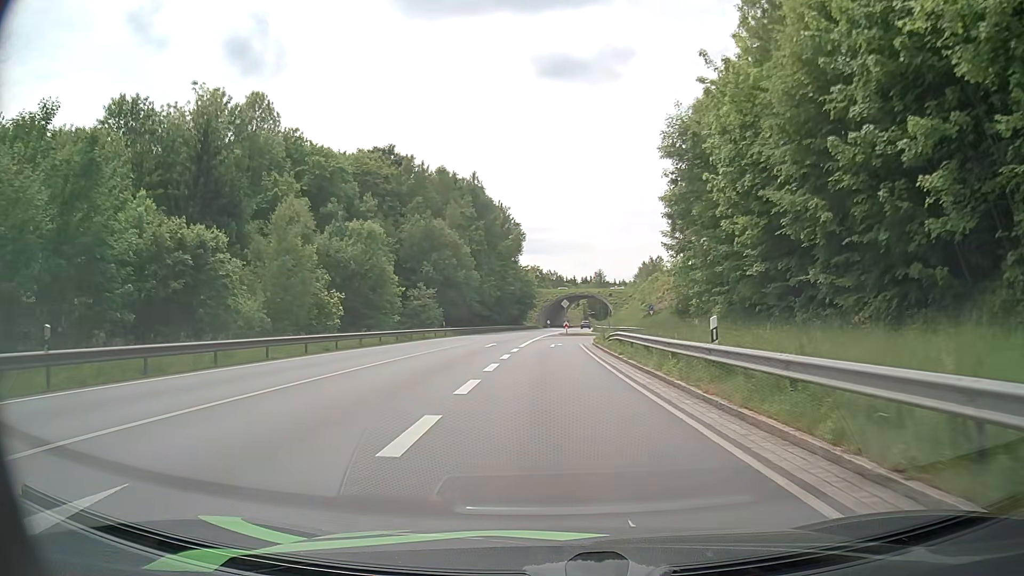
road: primary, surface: asphalt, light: Day
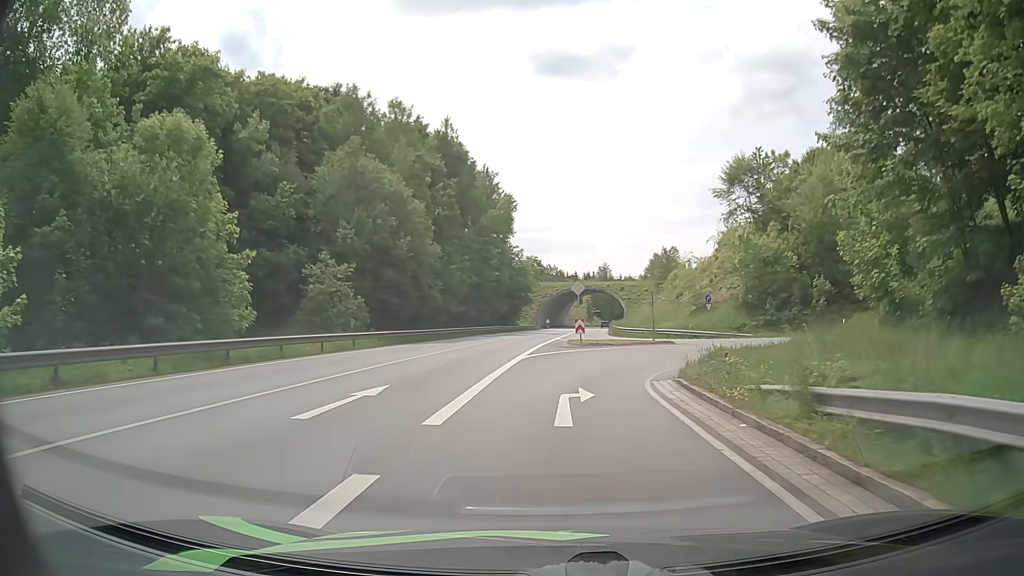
(+0.3, +27.6) m; +1°
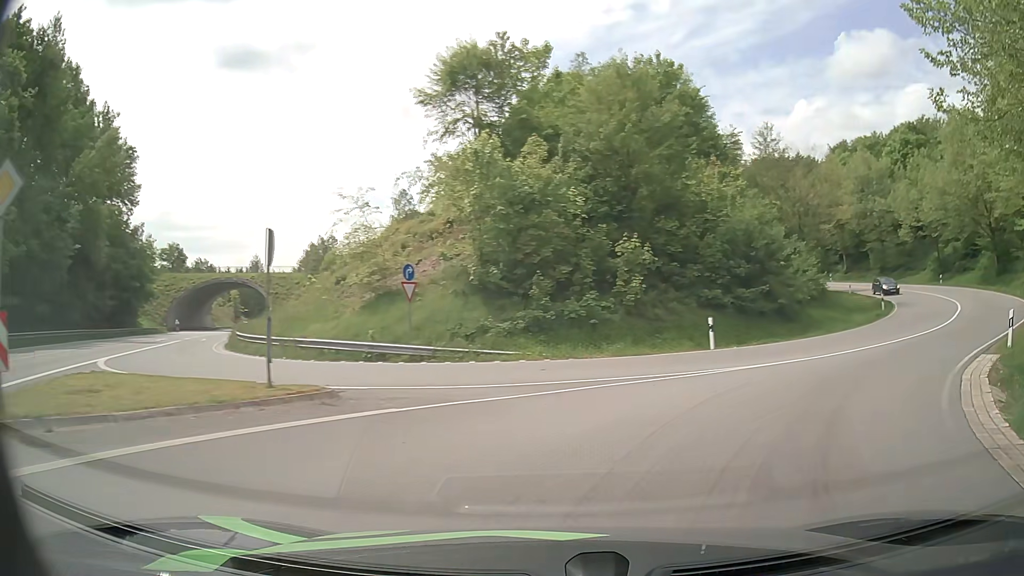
(+3.9, +26.2) m; +30°
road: primary_link
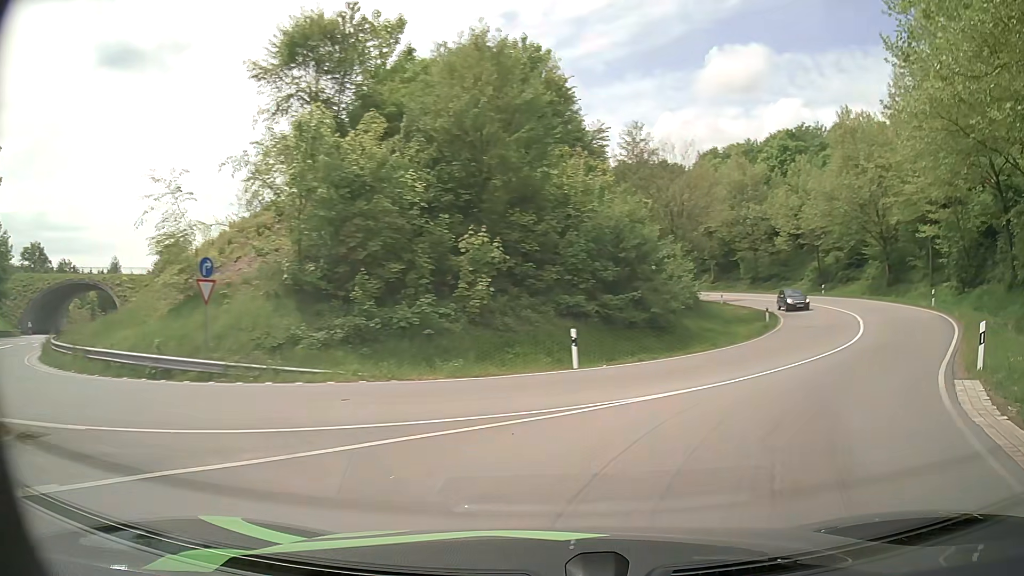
(+0.4, +4.5) m; +12°
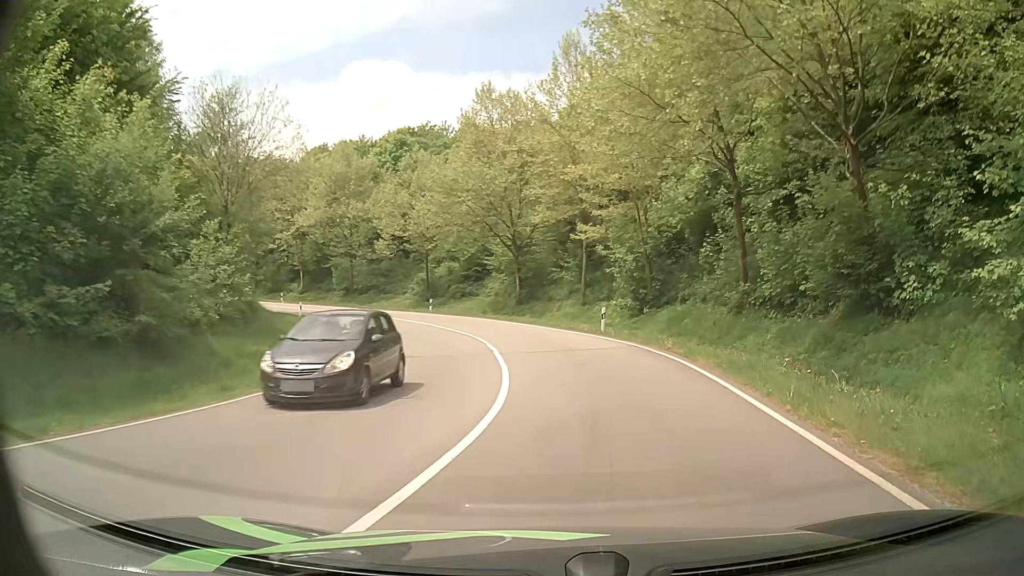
(+3.9, +11.8) m; +33°
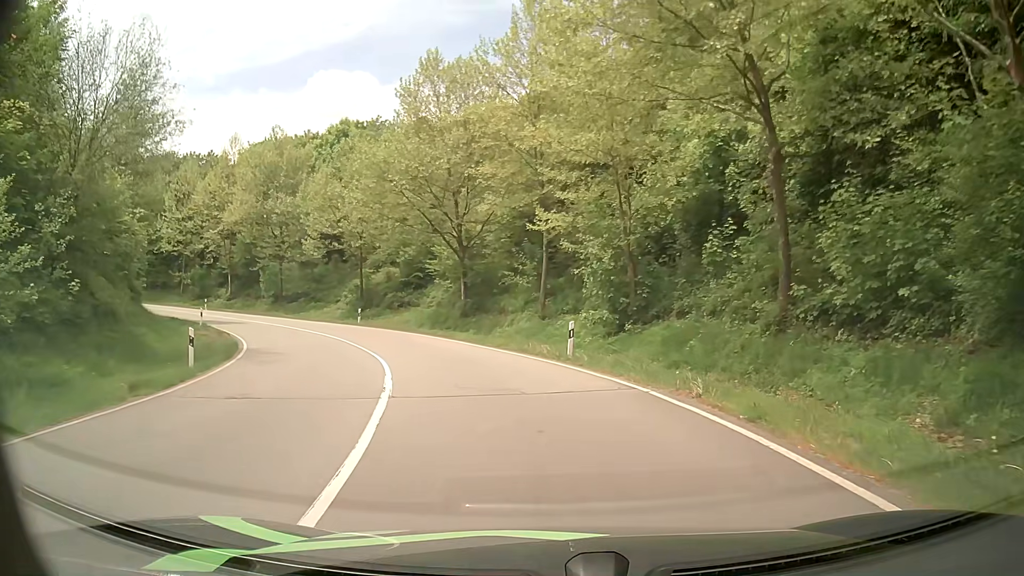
(+0.5, +8.9) m; +4°
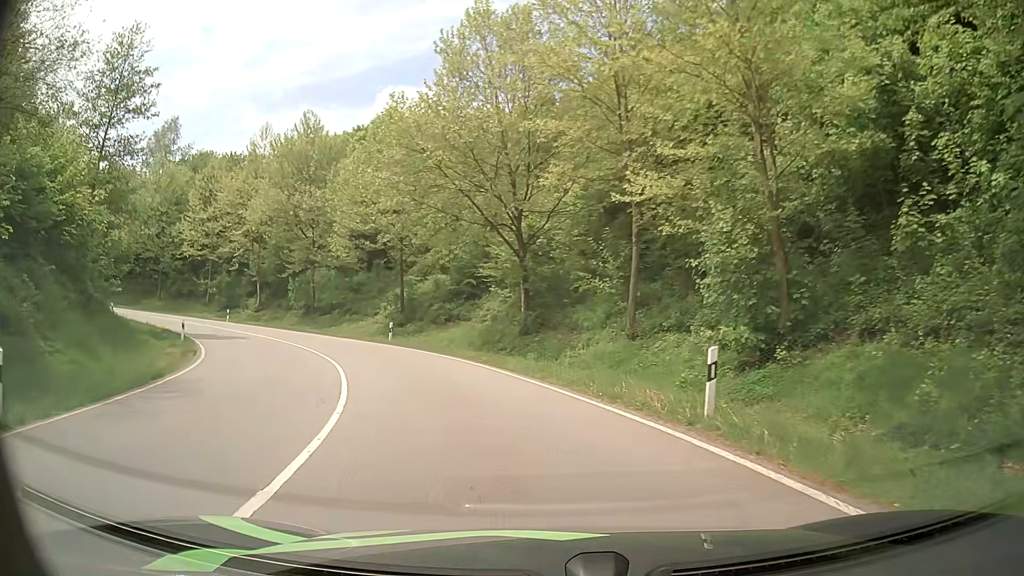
(-0.3, +9.4) m; -5°
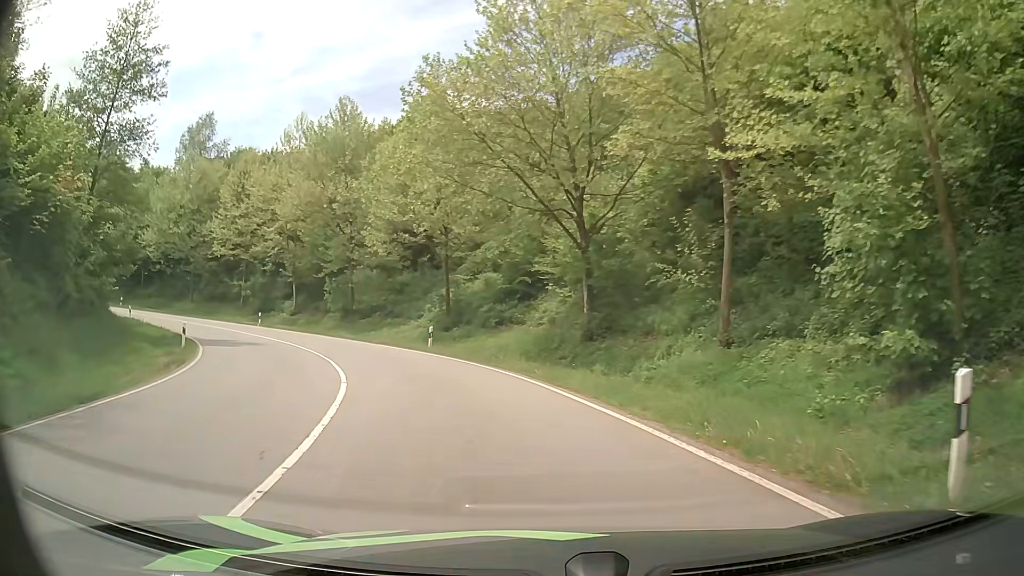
(-0.2, +4.8) m; -5°
